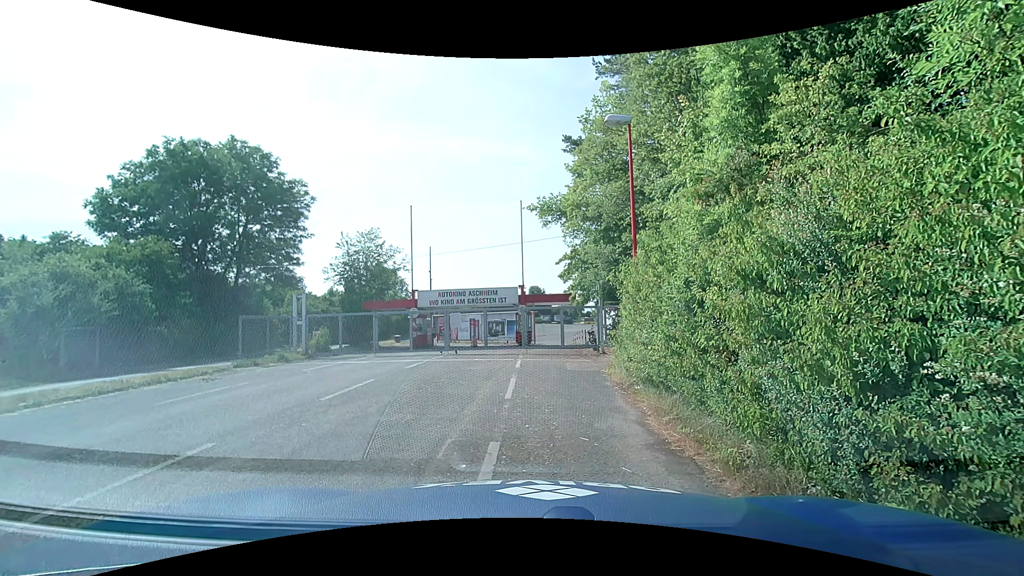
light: Day
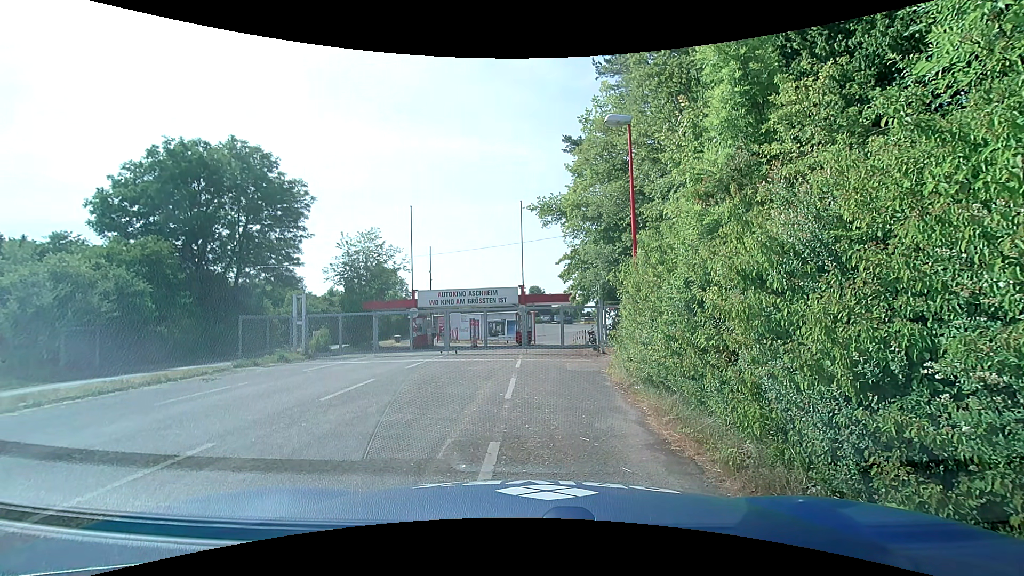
(0.0, 0.0) m; 0°
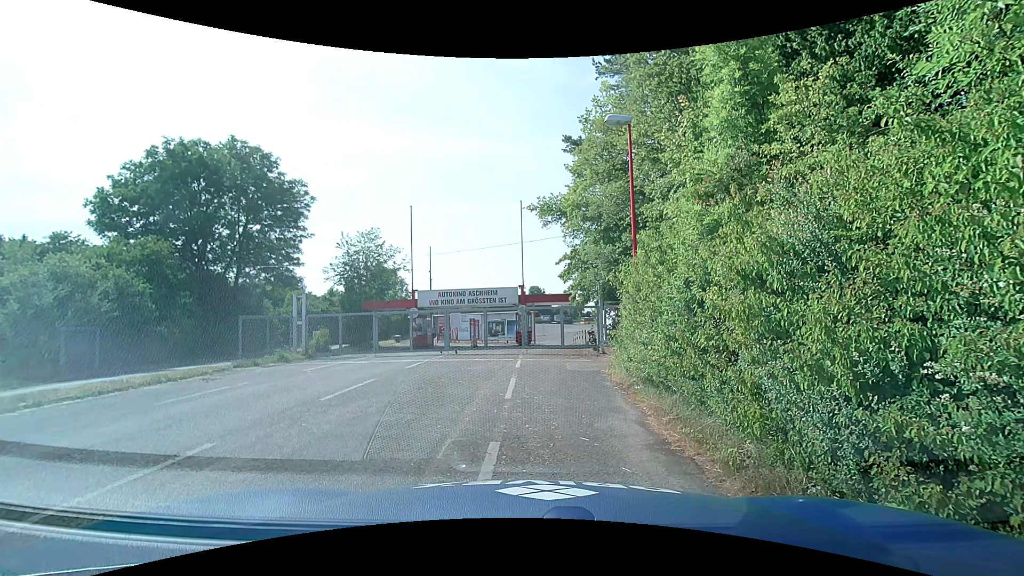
(0.0, 0.0) m; 0°
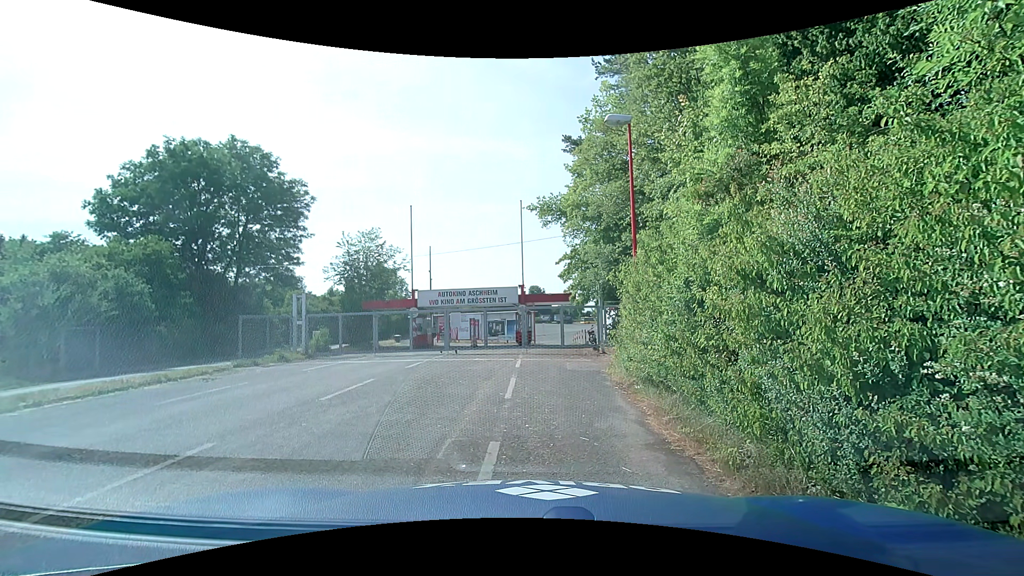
(0.0, 0.0) m; 0°
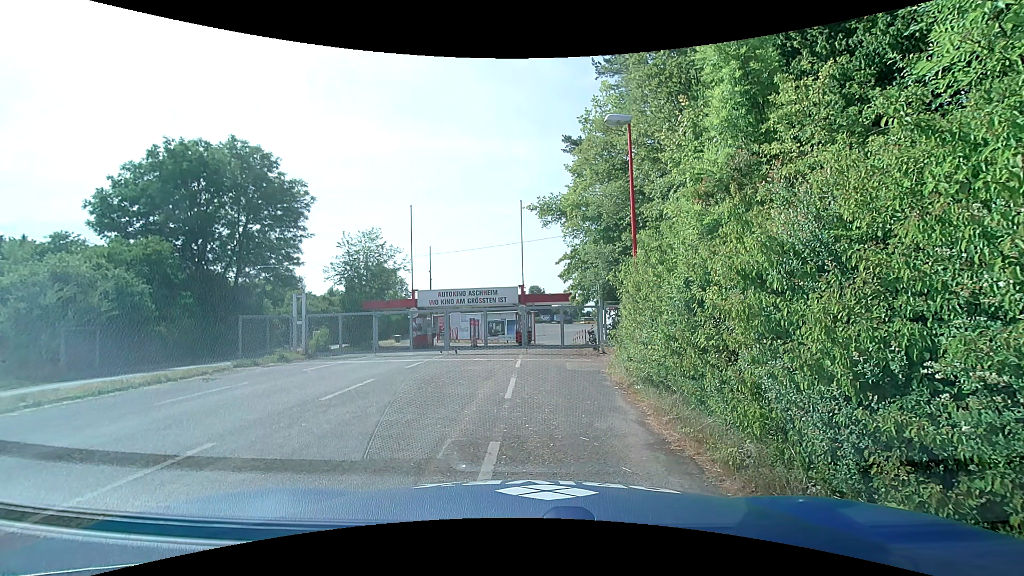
(0.0, 0.0) m; 0°
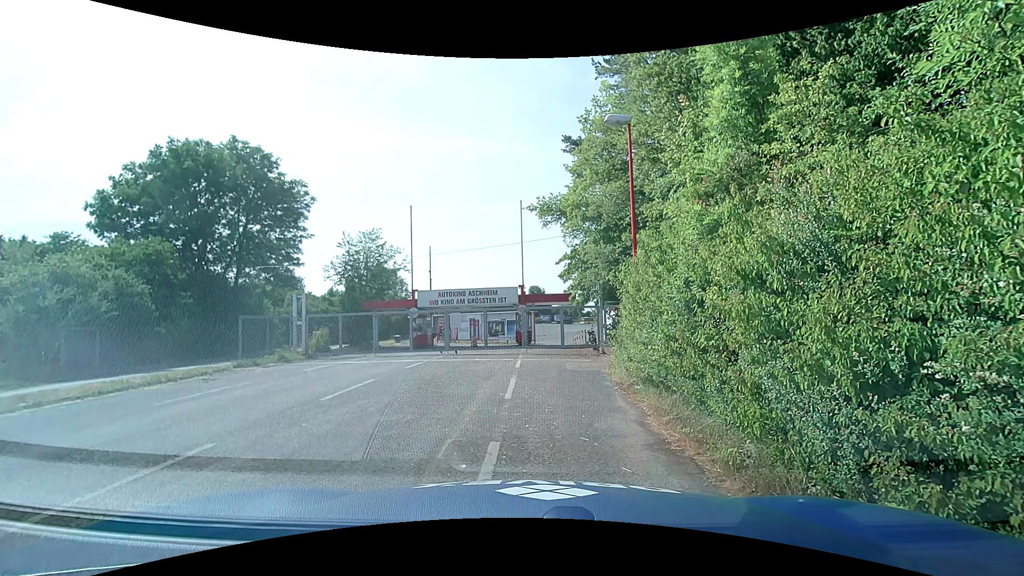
(0.0, +0.1) m; 0°
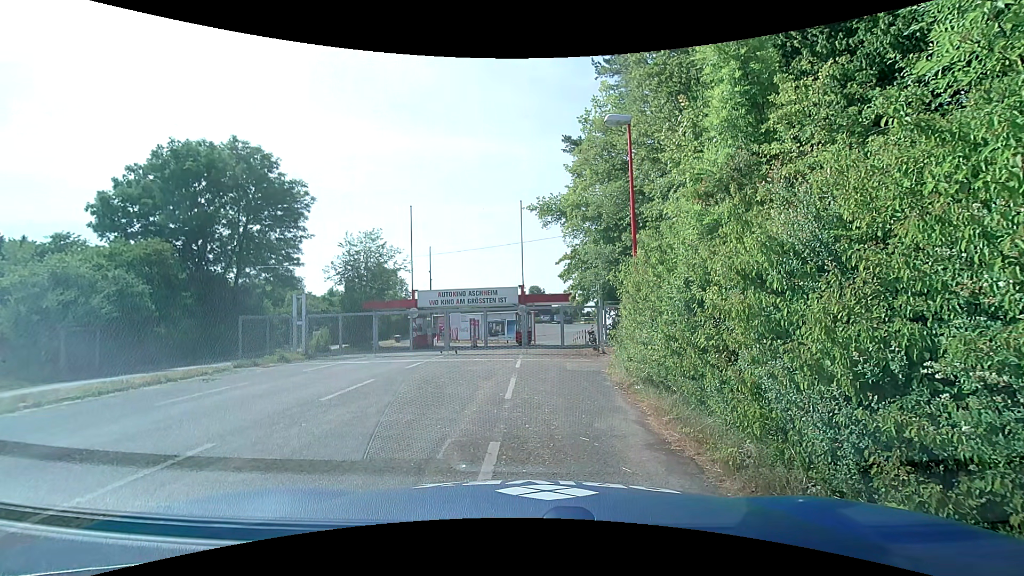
(0.0, 0.0) m; 0°
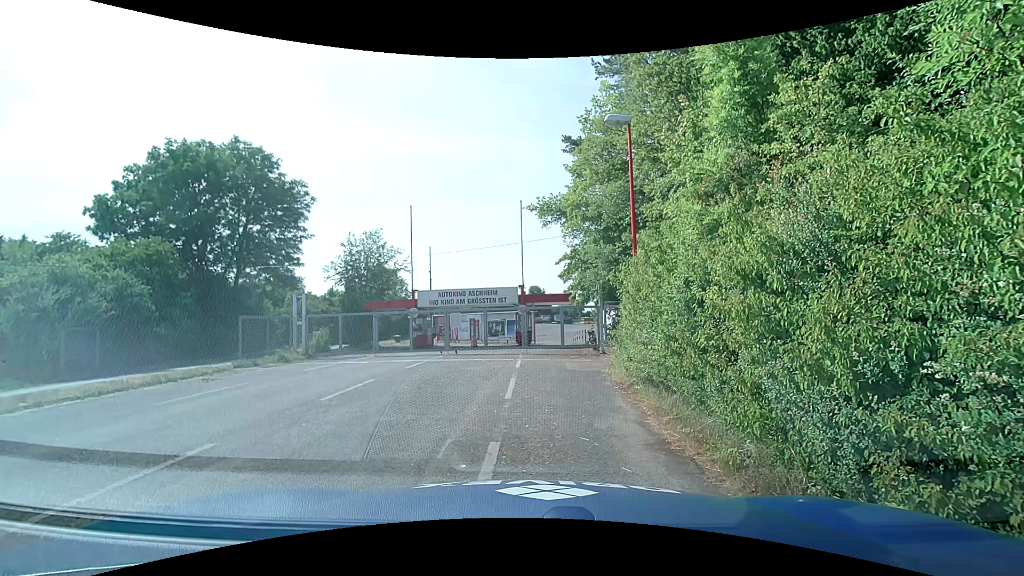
(0.0, 0.0) m; 0°
